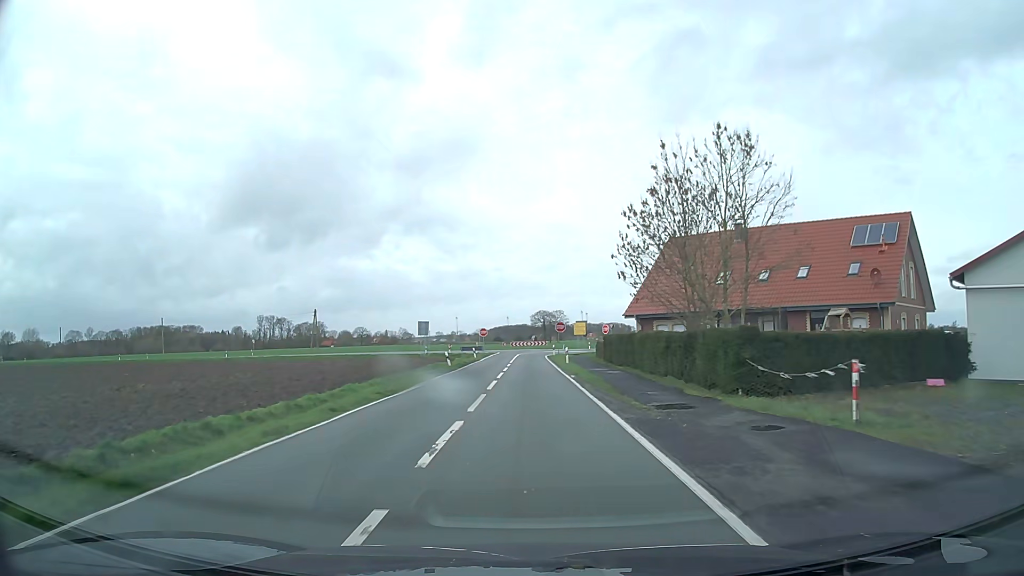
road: secondary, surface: asphalt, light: Day
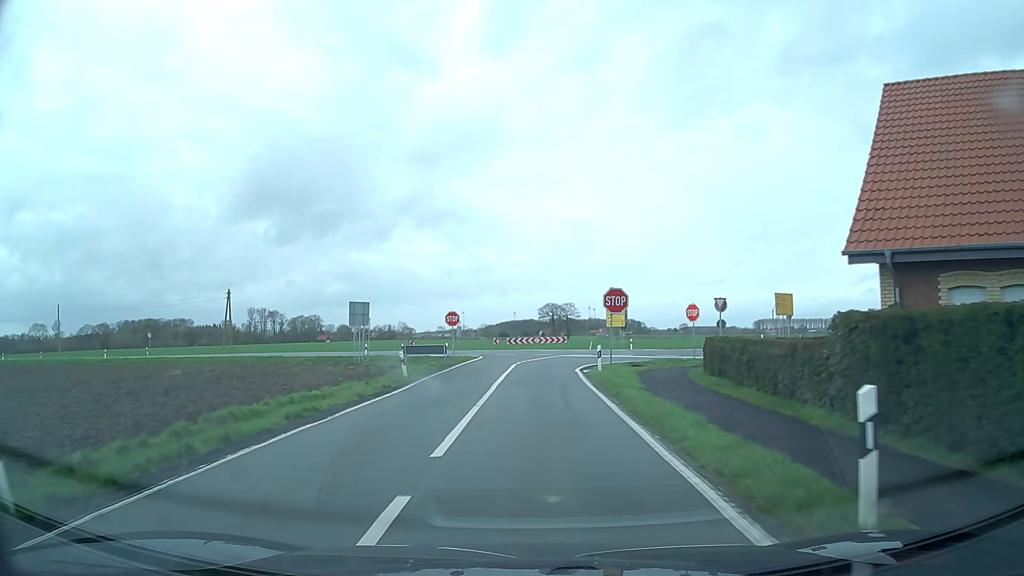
(0.0, +35.3) m; -1°
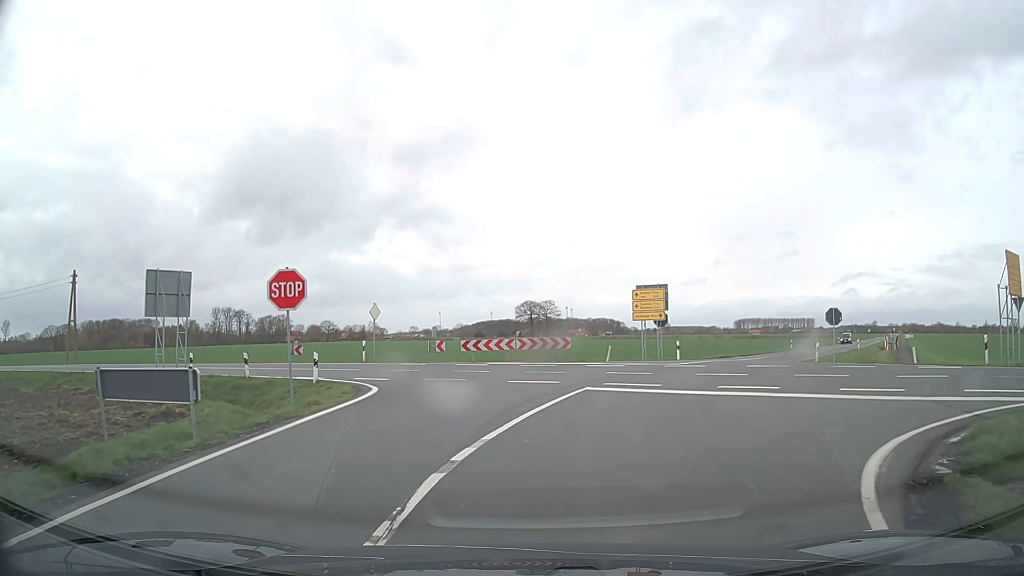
(+0.2, +26.2) m; +2°
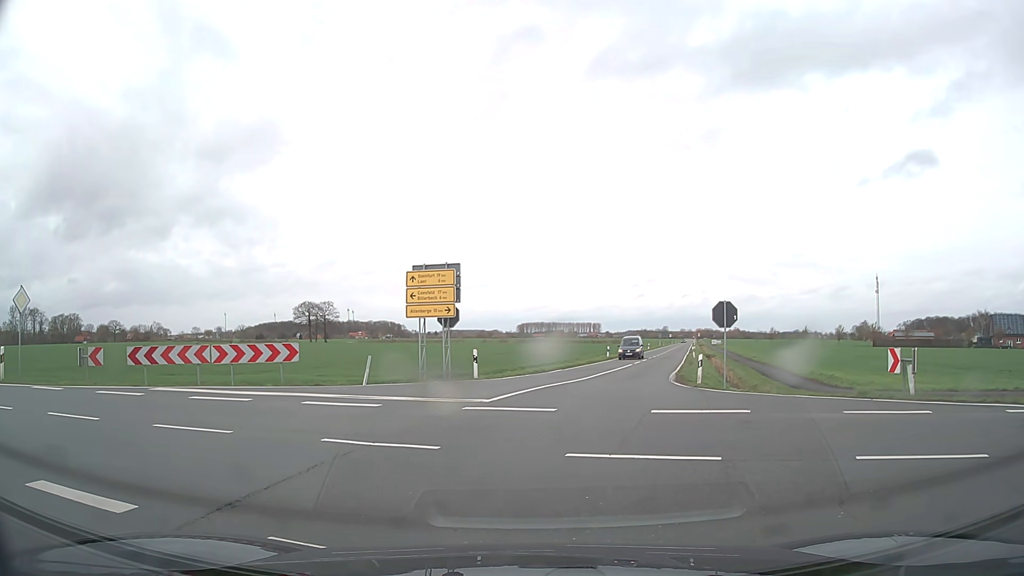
(+1.6, +12.4) m; +18°
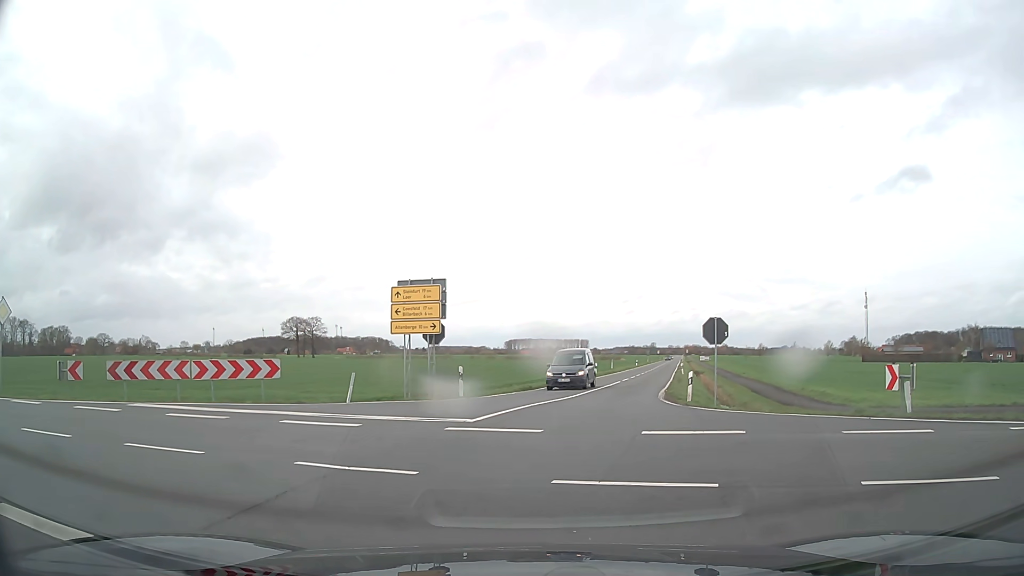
(0.0, +0.6) m; +1°
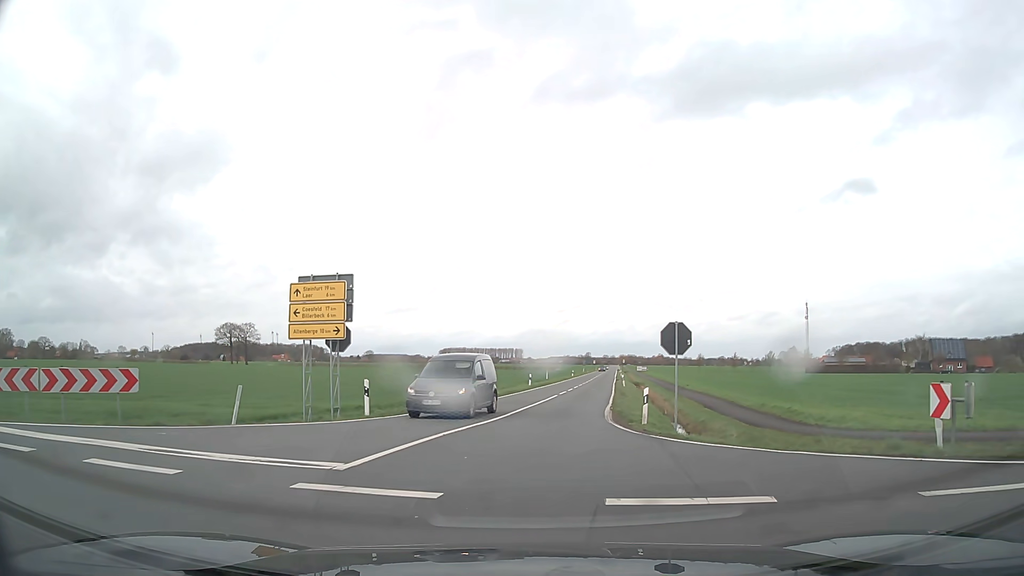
(+0.3, +4.6) m; +6°
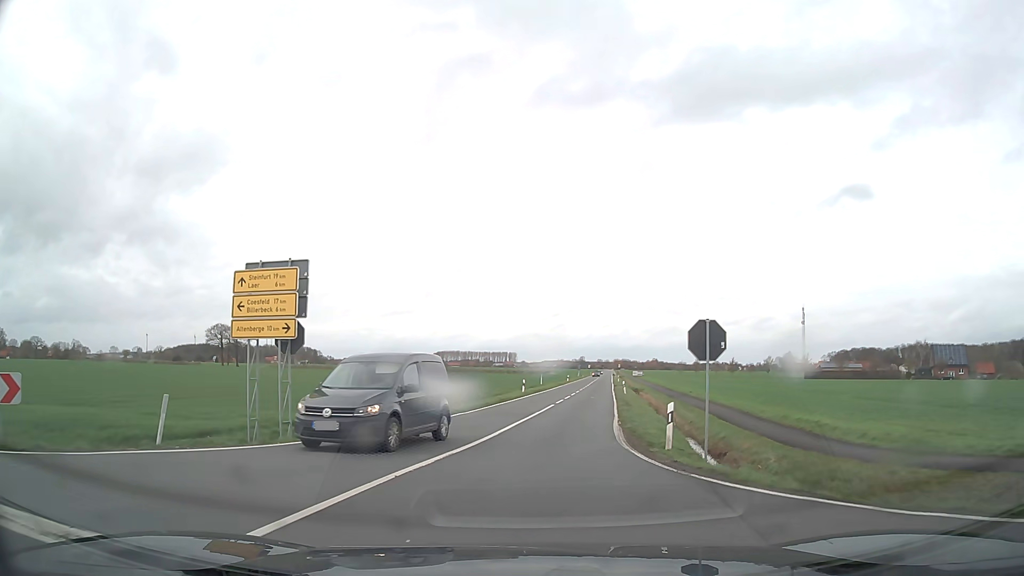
(0.0, +4.3) m; +1°
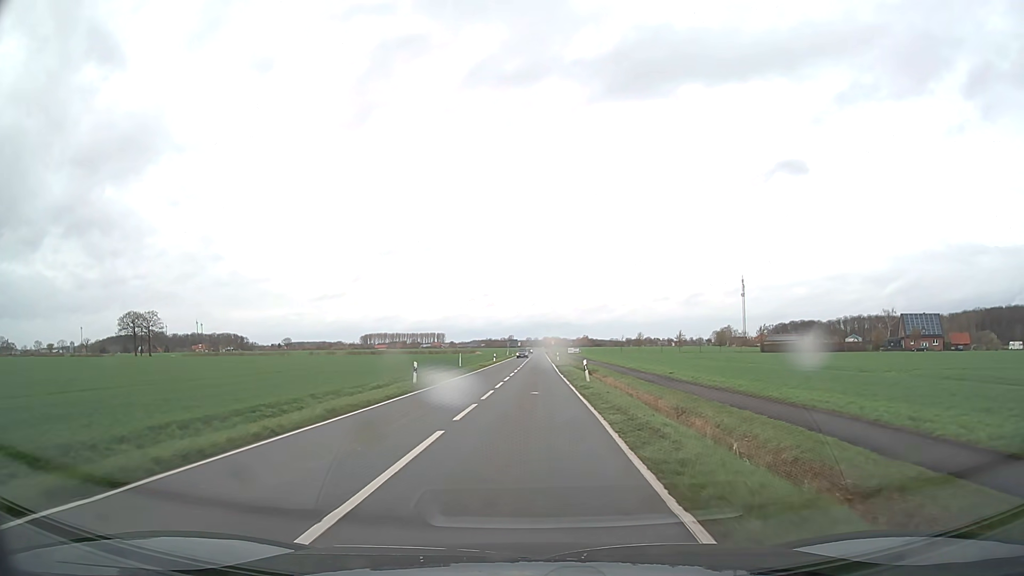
(+1.3, +21.4) m; +6°
(0, +10) (0, +20) (0, +30) (0, +40) (+1, +50) (+1, +60) (+1, +70) (+1, +80) (+1, +90) (+1, +100) m
